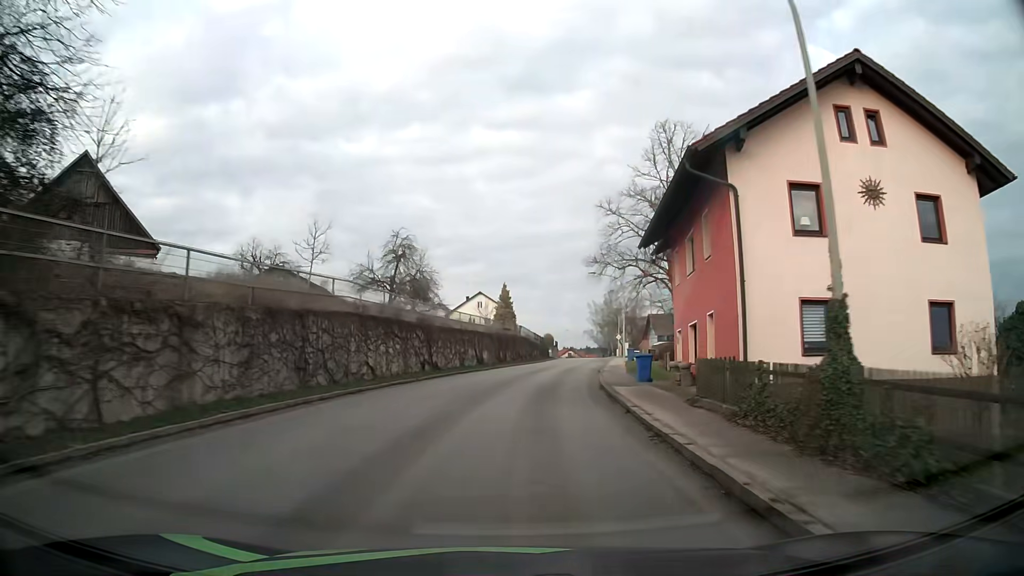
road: tertiary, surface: asphalt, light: Day
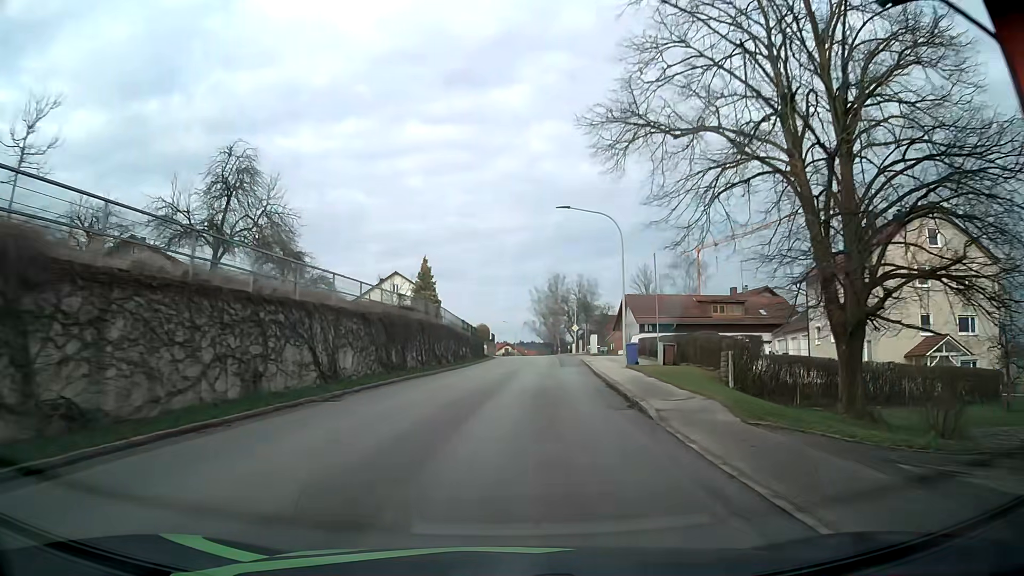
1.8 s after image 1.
(+1.2, +24.9) m; +6°
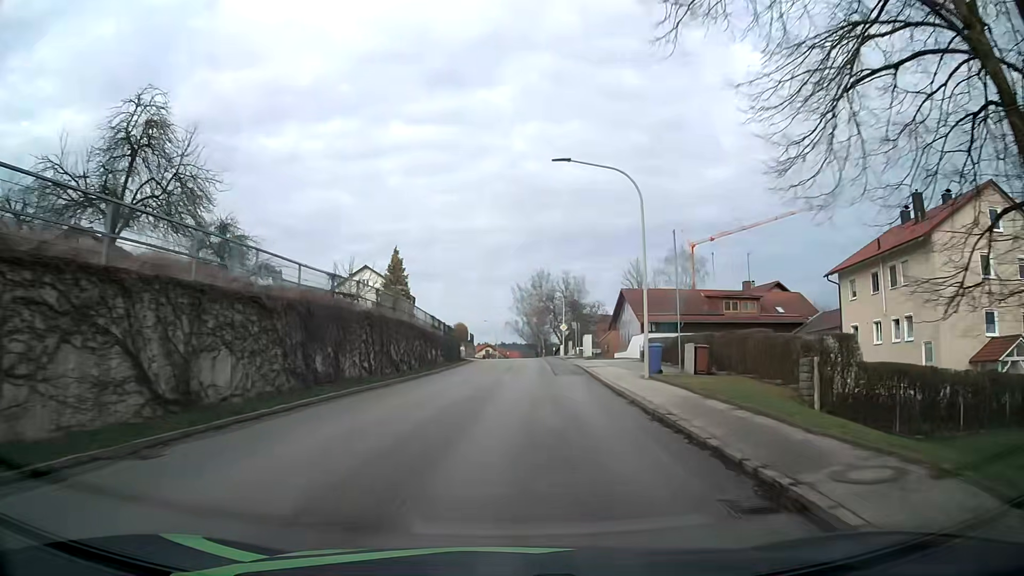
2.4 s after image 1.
(+0.1, +8.3) m; +1°
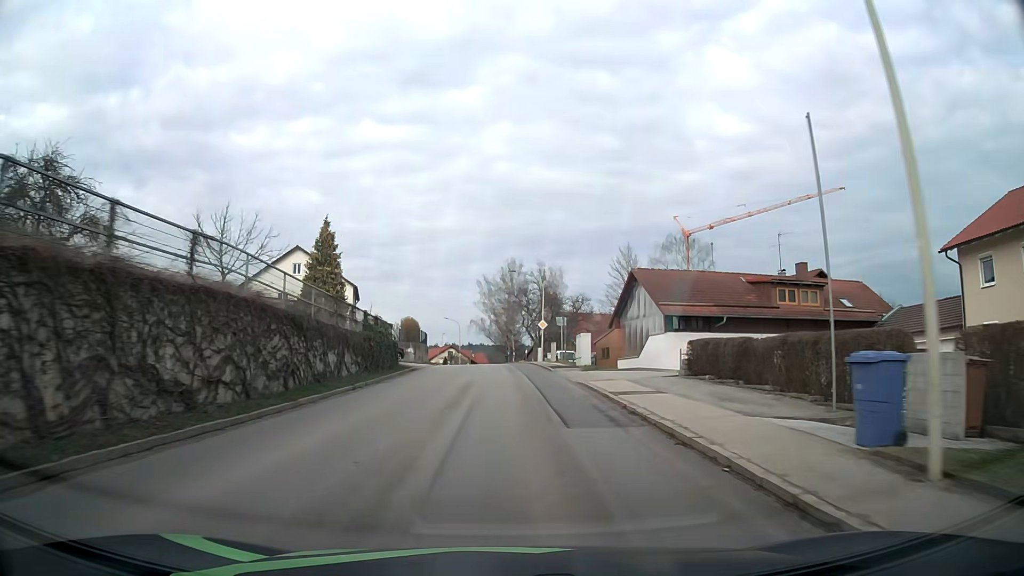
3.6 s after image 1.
(+0.5, +16.4) m; +3°
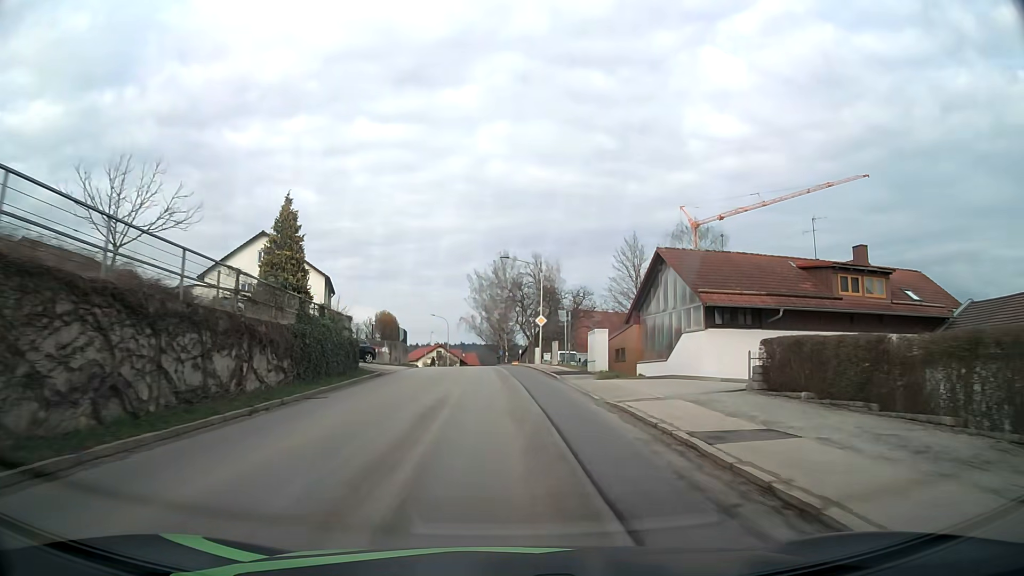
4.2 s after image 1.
(0.0, +8.2) m; +1°
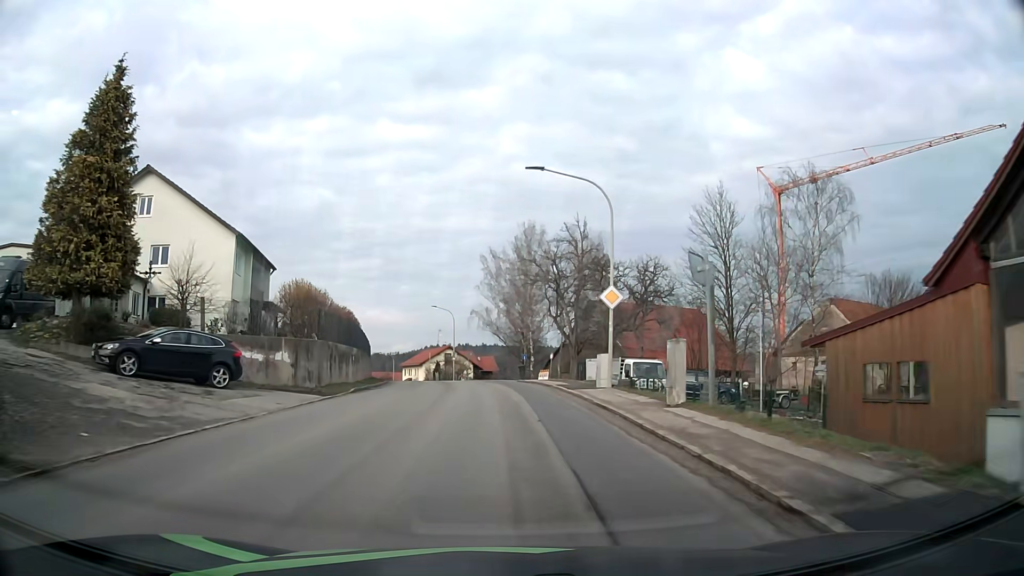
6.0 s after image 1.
(-0.3, +24.3) m; -2°
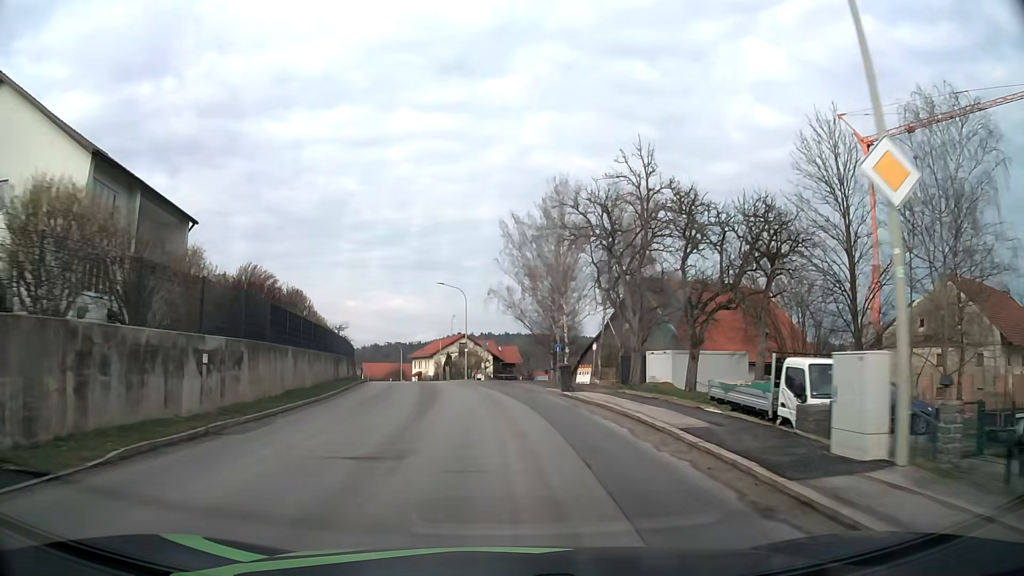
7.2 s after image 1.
(-0.3, +16.0) m; -2°
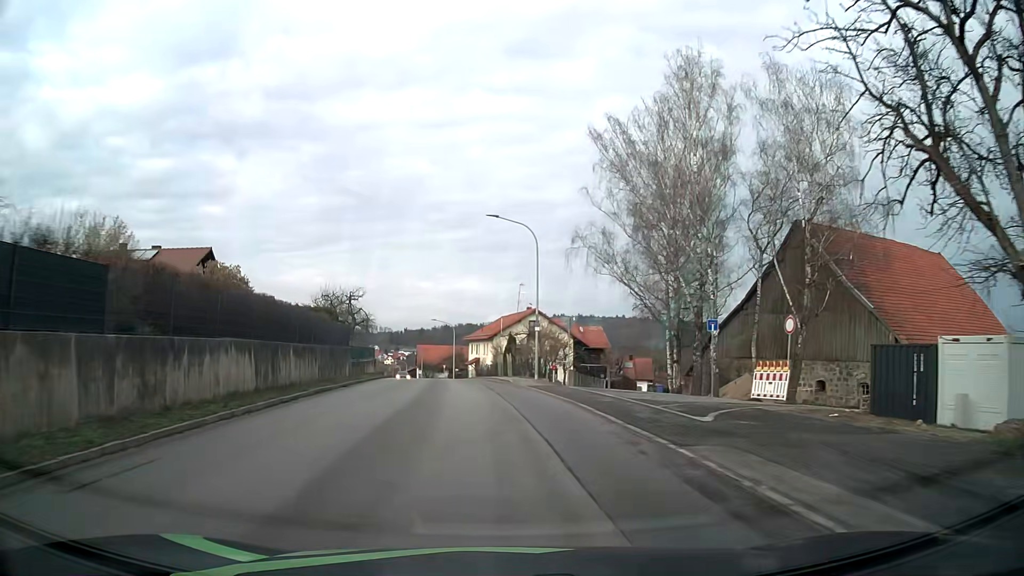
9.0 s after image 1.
(-1.1, +23.6) m; -6°
(0, +10) (-1, +20) (-2, +30) (-3, +40) (-4, +50) (-6, +60) (-7, +70) (-9, +79) (-11, +89) (-13, +99) m
